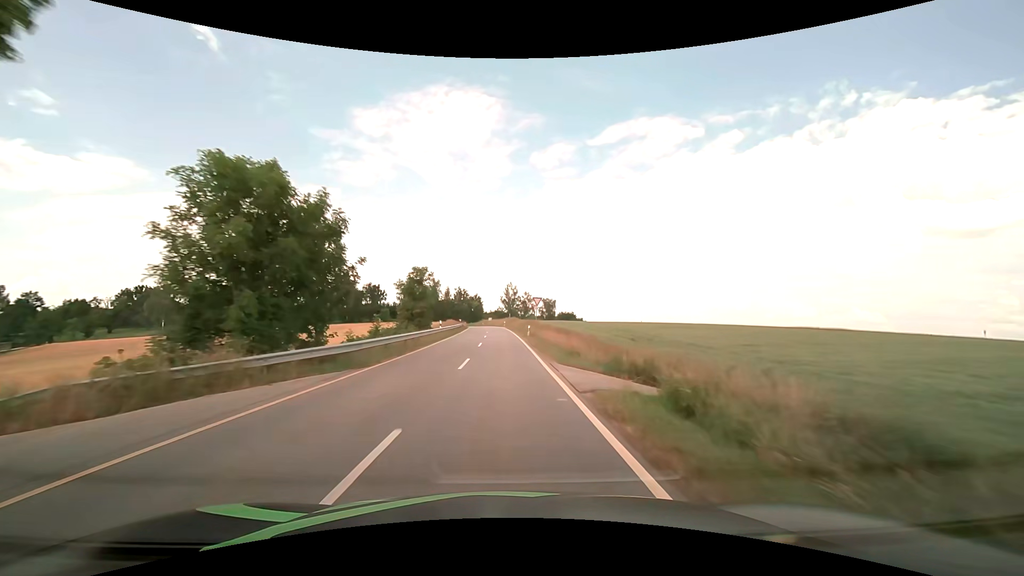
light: Day
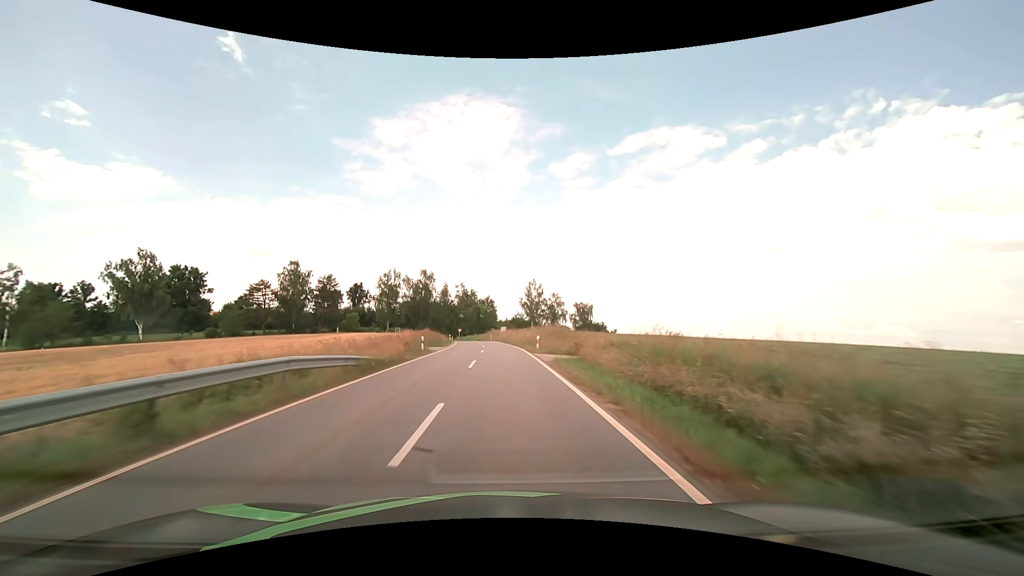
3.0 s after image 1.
(-1.3, +58.0) m; -2°
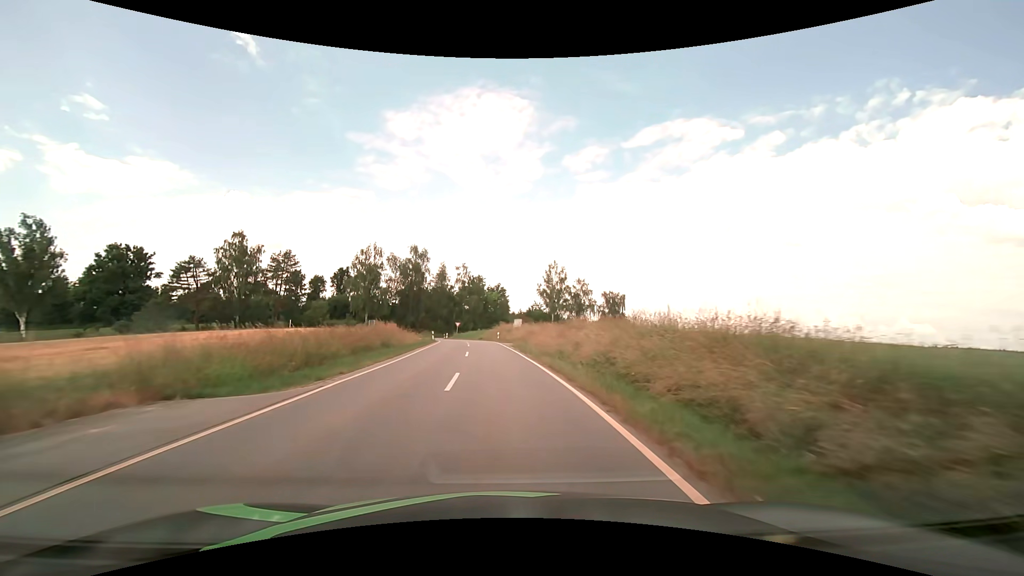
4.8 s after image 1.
(-0.3, +30.8) m; -1°
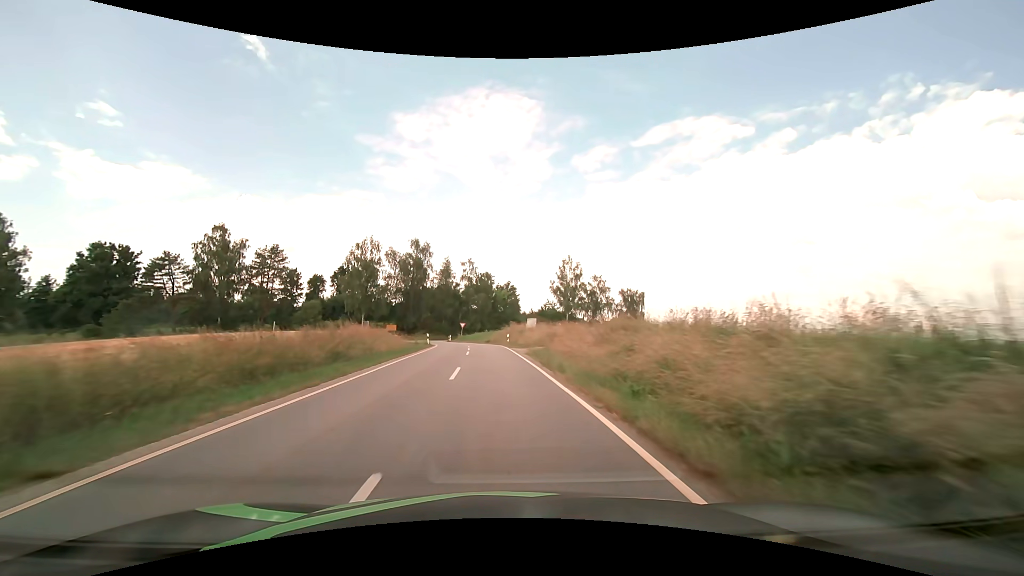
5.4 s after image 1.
(-0.1, +9.7) m; -1°
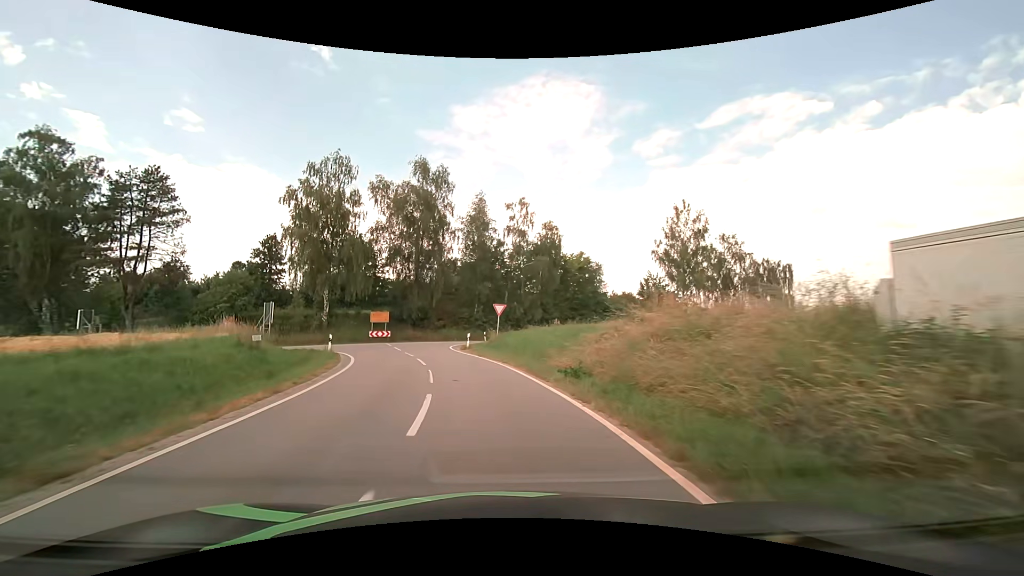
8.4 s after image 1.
(-2.0, +42.8) m; -7°
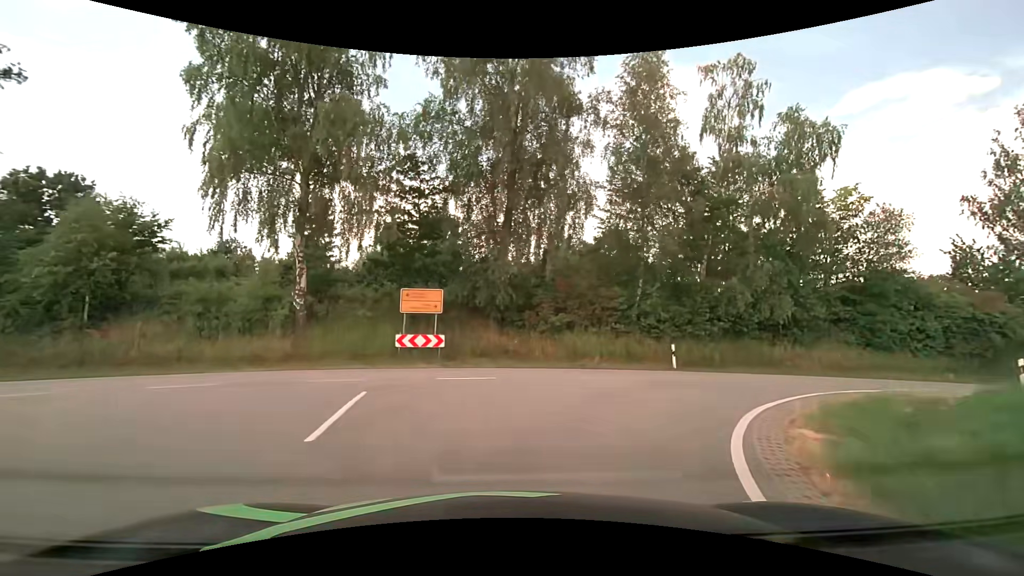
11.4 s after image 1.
(-4.5, +29.5) m; -13°
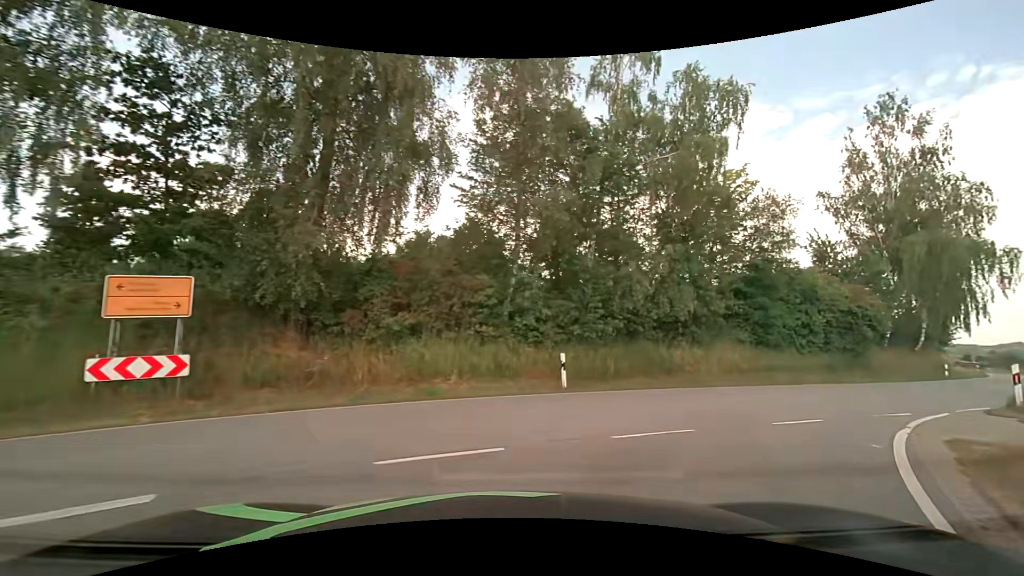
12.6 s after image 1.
(+0.9, +7.1) m; +16°
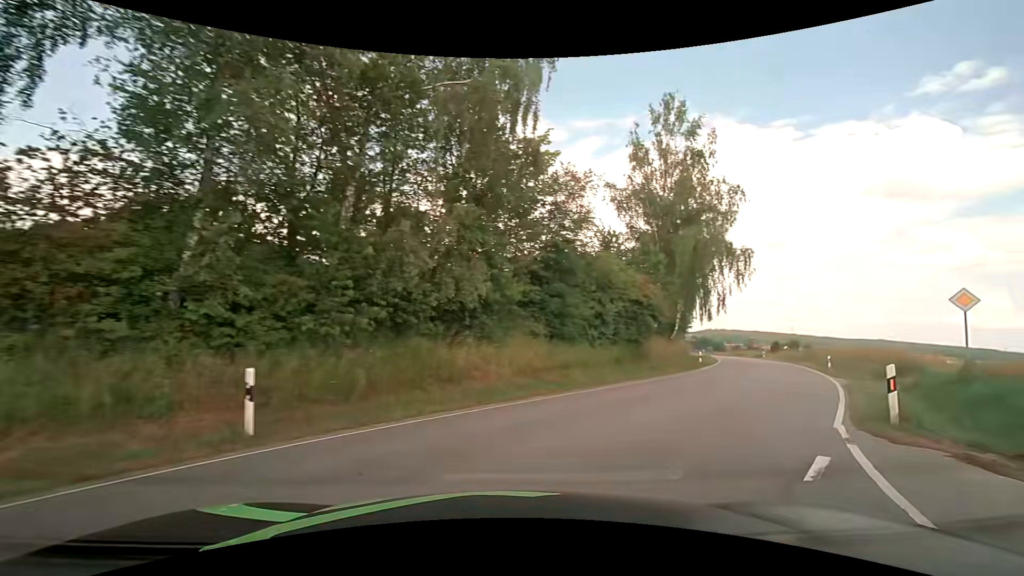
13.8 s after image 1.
(+1.3, +6.3) m; +23°
(+3, +9) (+9, +18) (+14, +26) (+19, +35) (+24, +43) (+28, +53) (+32, +62) (+35, +71) (+38, +81) (+40, +91) m
